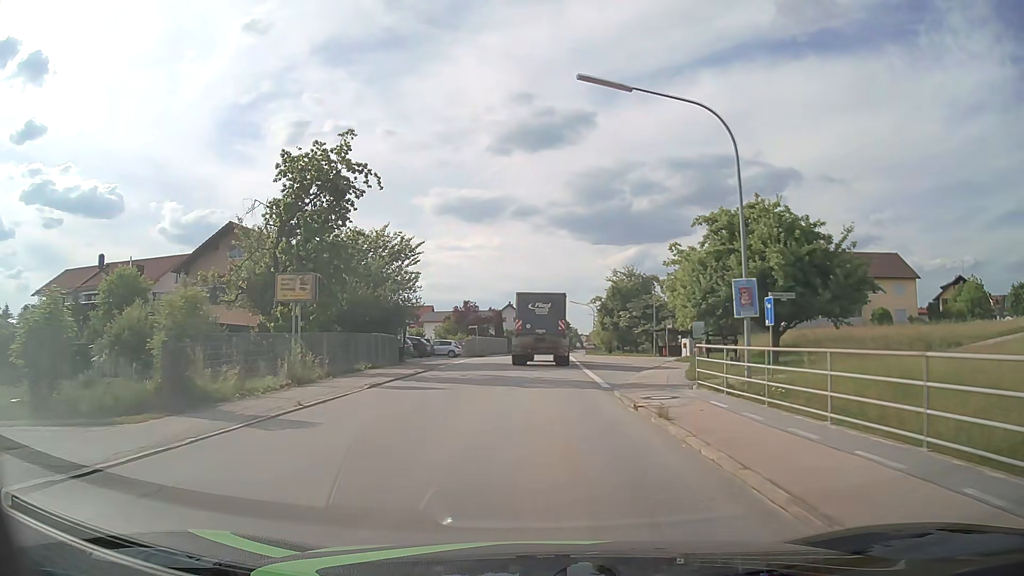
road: tertiary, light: Day
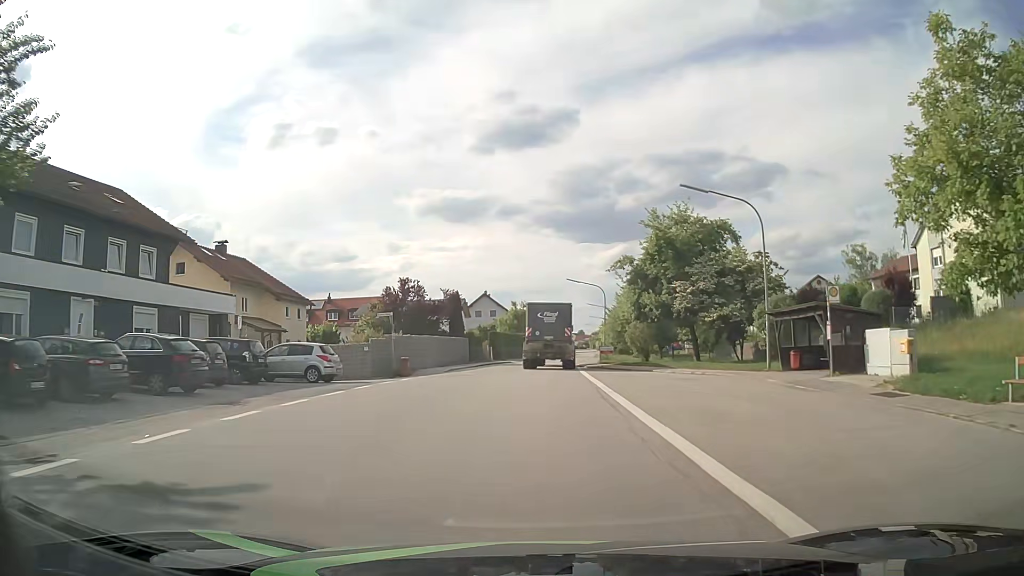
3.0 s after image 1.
(+0.5, +34.0) m; +1°
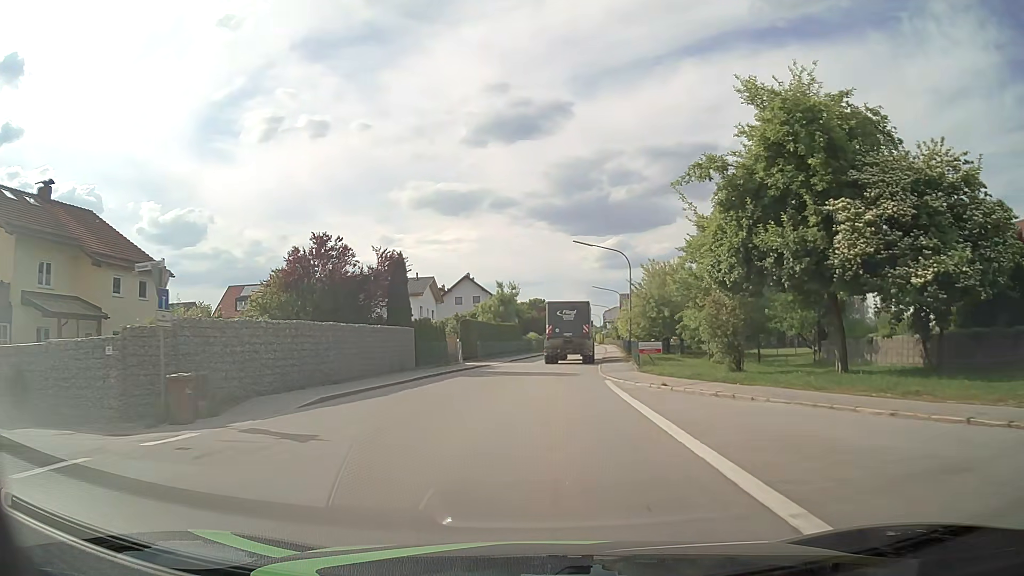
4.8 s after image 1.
(0.0, +21.1) m; 0°
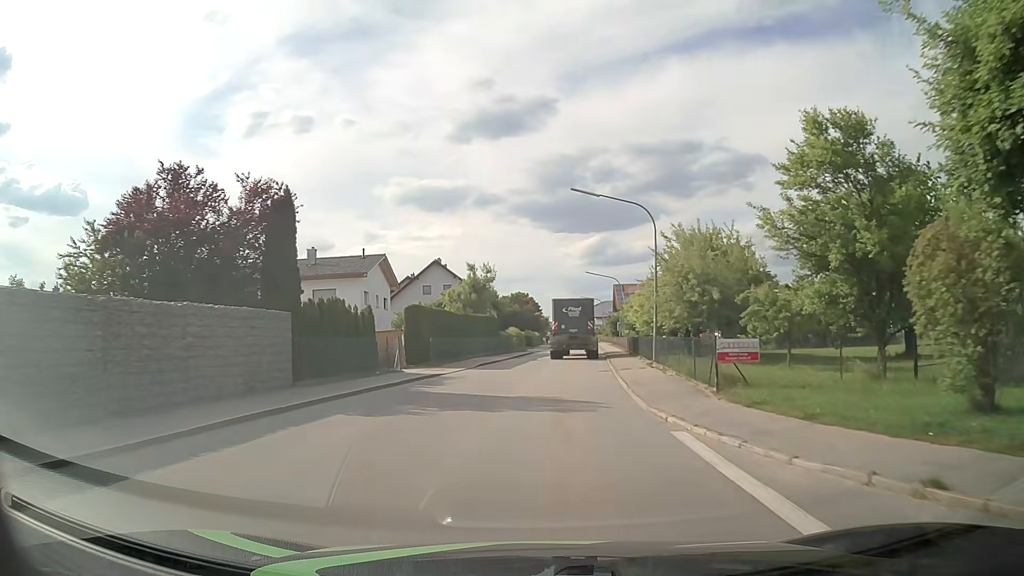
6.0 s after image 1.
(+0.1, +14.5) m; +1°
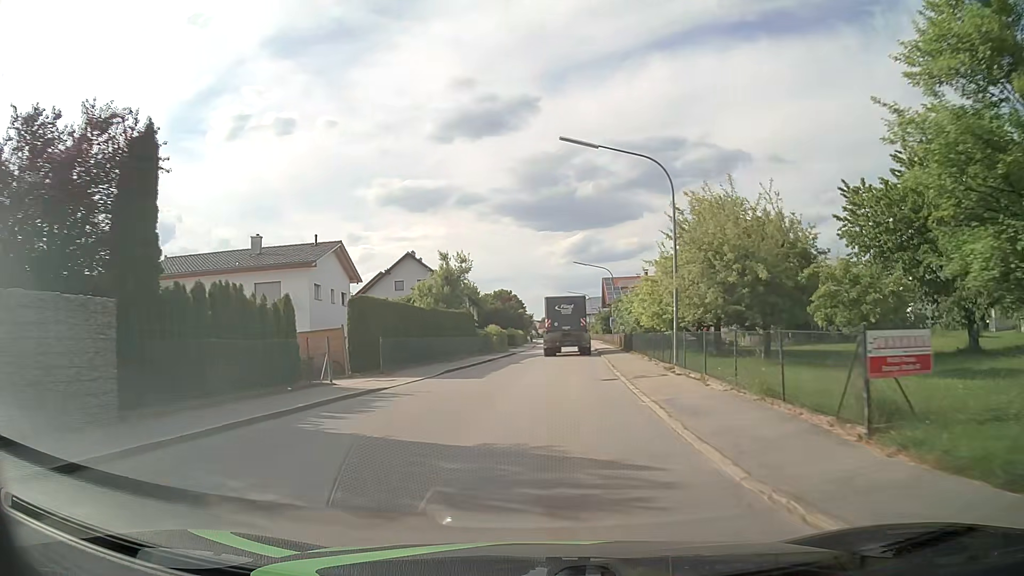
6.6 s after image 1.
(+0.1, +7.4) m; +1°
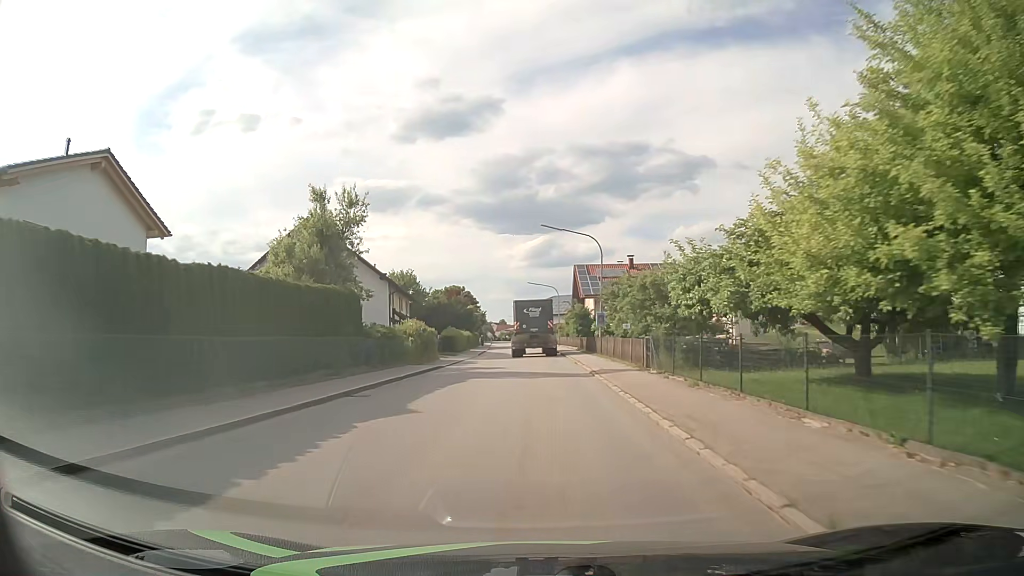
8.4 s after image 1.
(+0.7, +22.1) m; +3°
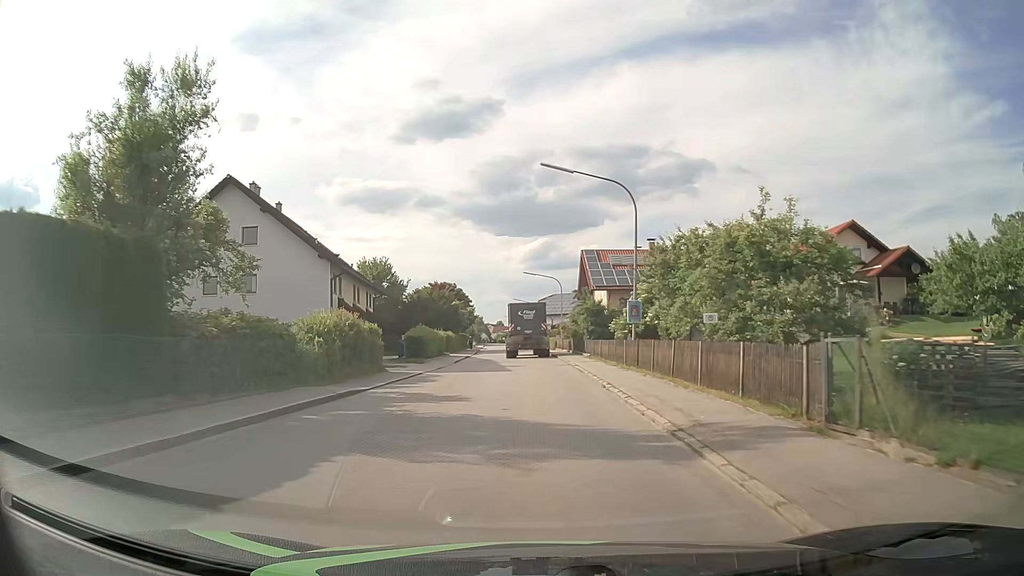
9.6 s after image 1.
(+0.1, +14.7) m; 0°
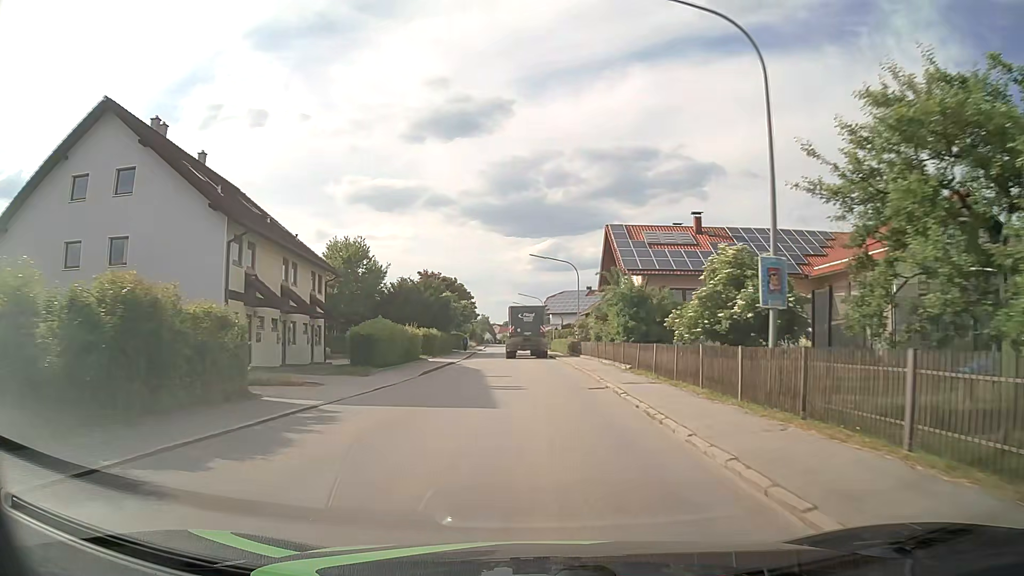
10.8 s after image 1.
(-0.1, +14.4) m; -1°
(0, +10) (0, +20) (0, +30) (0, +40) (-1, +50) (-1, +60) (-2, +70) (-2, +80) (-3, +90) (-3, +100) m
